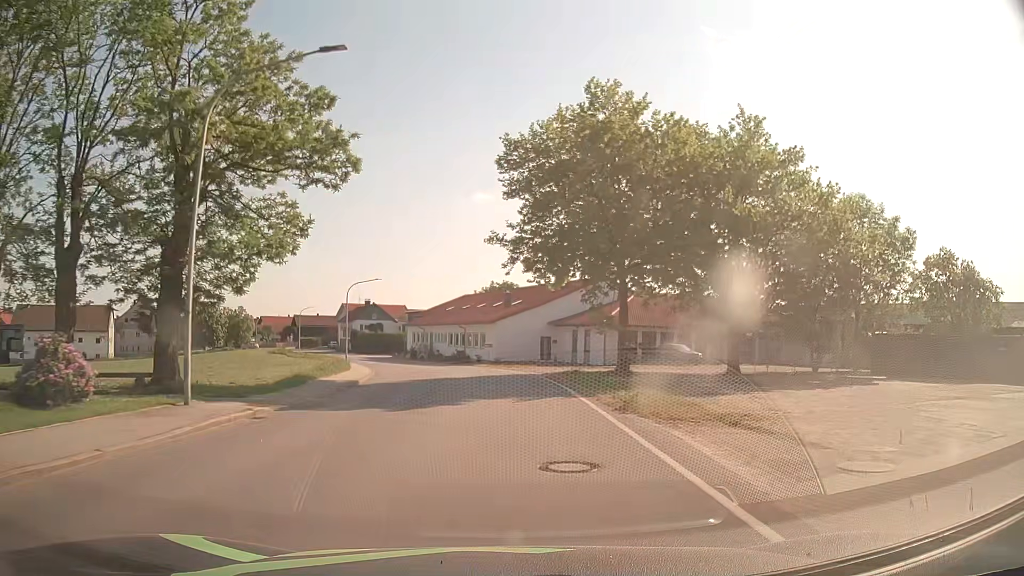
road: secondary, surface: asphalt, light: Day
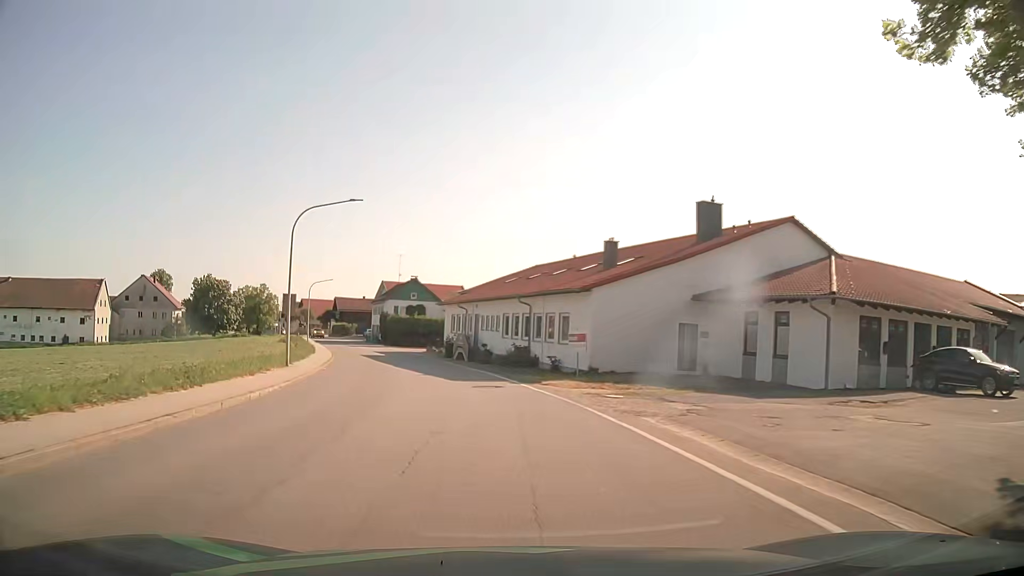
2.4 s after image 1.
(-1.1, +30.0) m; -6°
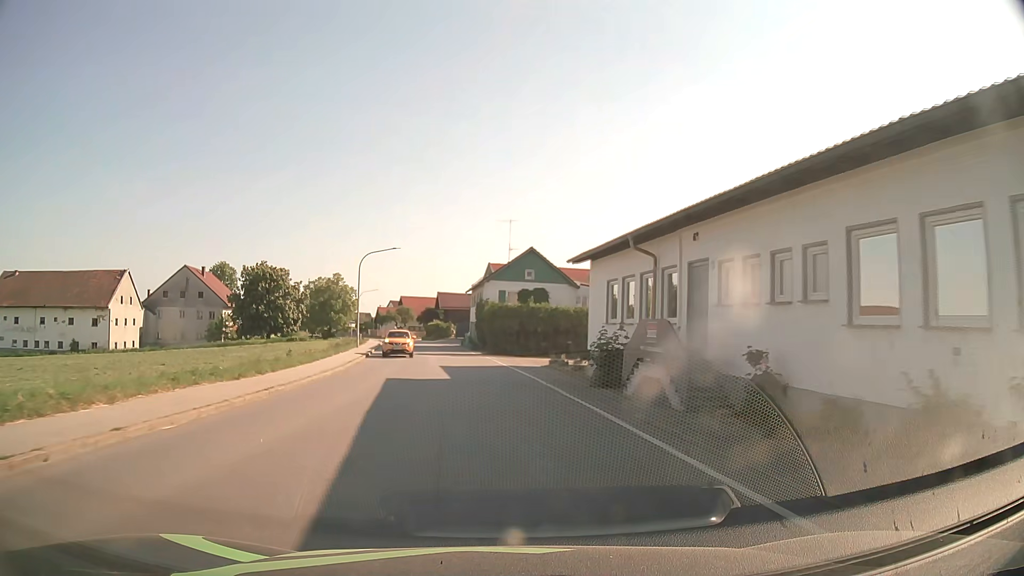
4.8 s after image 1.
(-3.3, +30.2) m; -11°
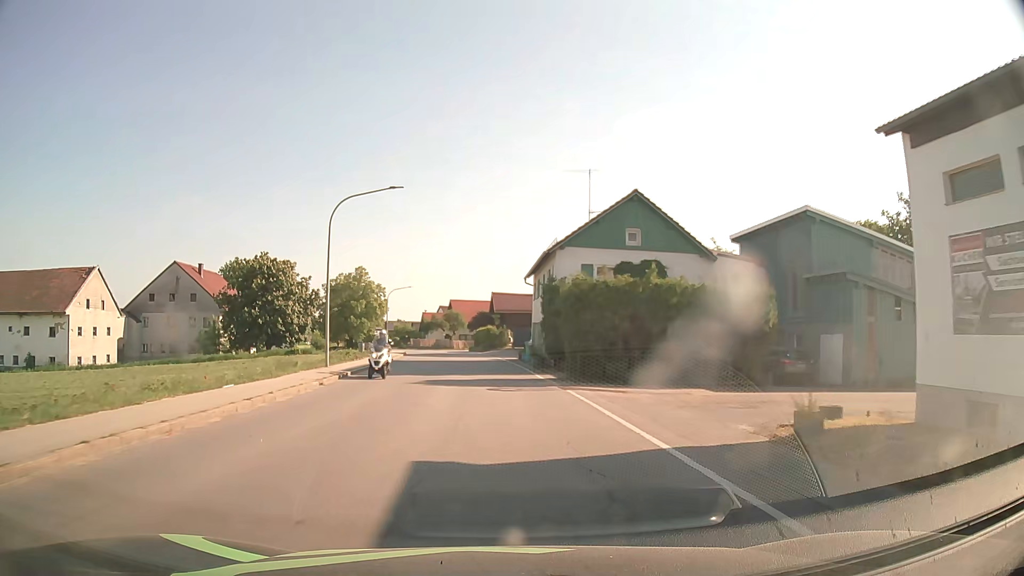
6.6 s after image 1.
(-1.0, +22.7) m; -5°
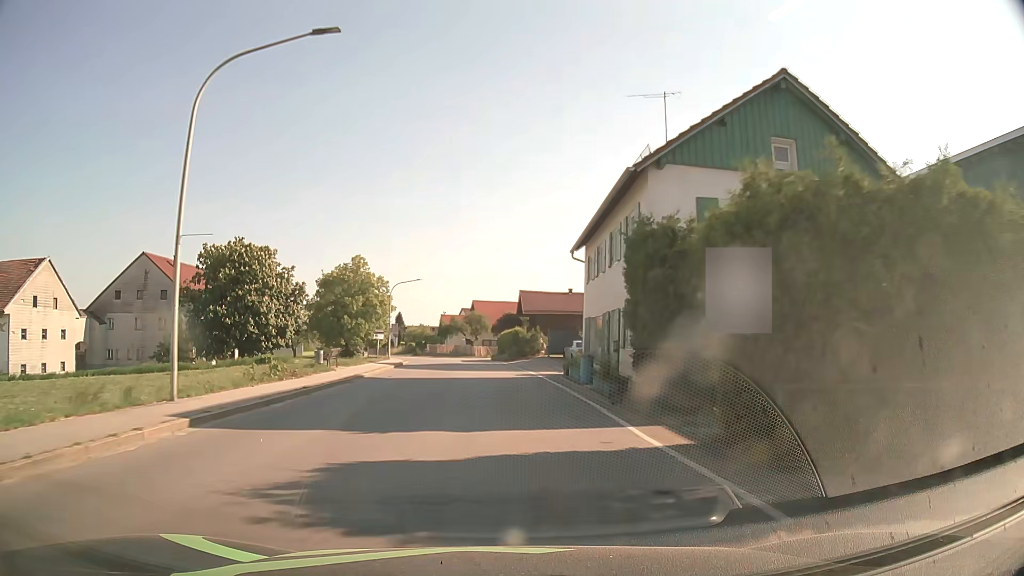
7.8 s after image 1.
(-0.4, +15.2) m; -3°
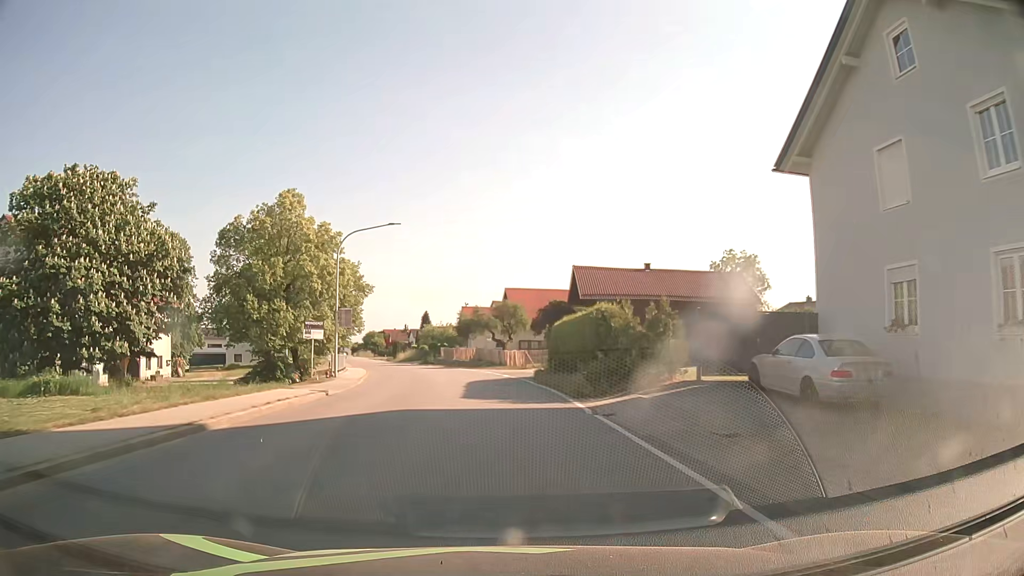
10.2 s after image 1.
(-0.7, +30.4) m; -3°
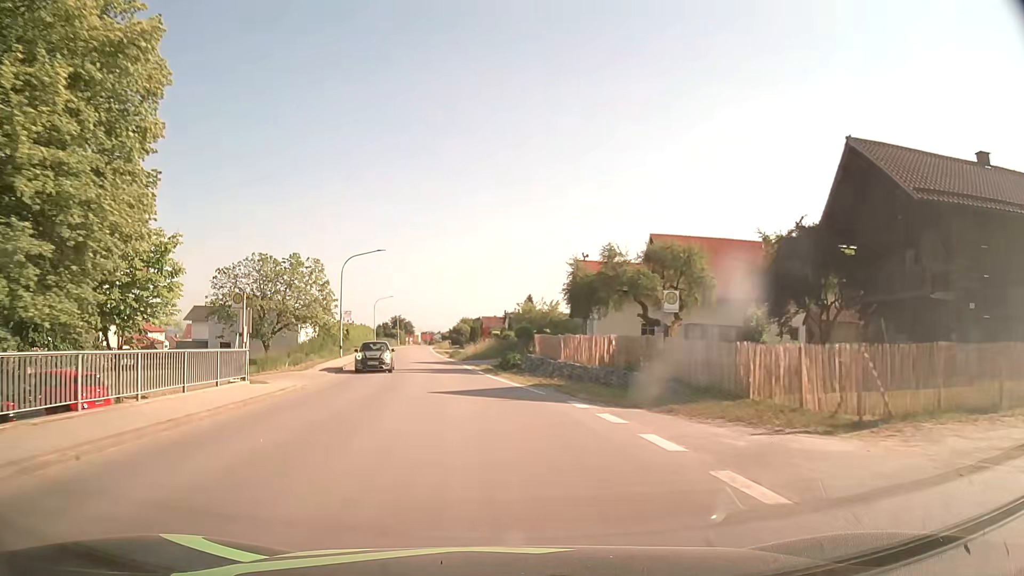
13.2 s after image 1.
(-2.5, +38.1) m; -9°
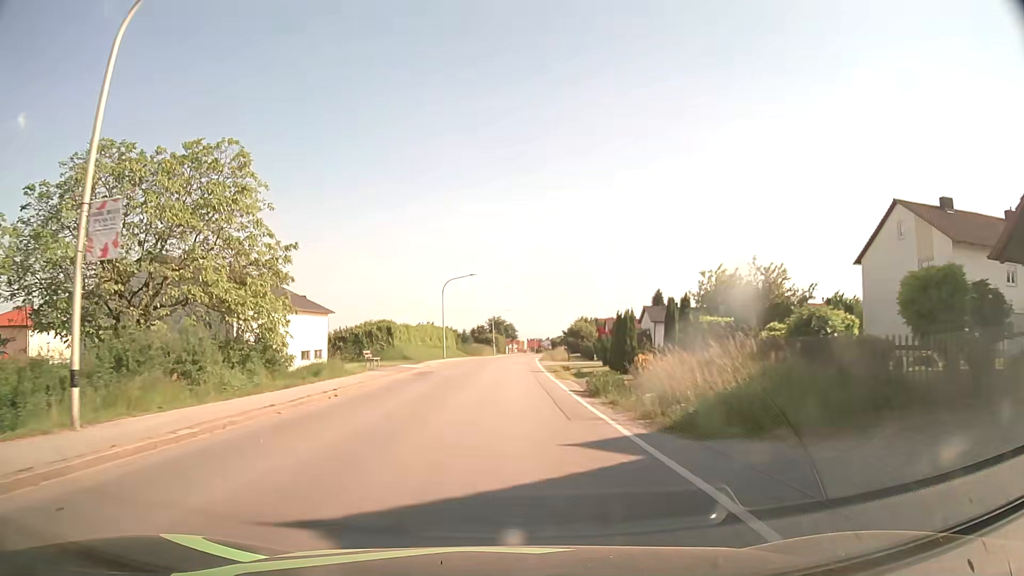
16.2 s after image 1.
(-3.7, +38.2) m; -9°
(0, +10) (0, +20) (0, +30) (0, +40) (+1, +50) (+1, +60) (+2, +70) (+2, +80) (+3, +90) (+4, +100) m
